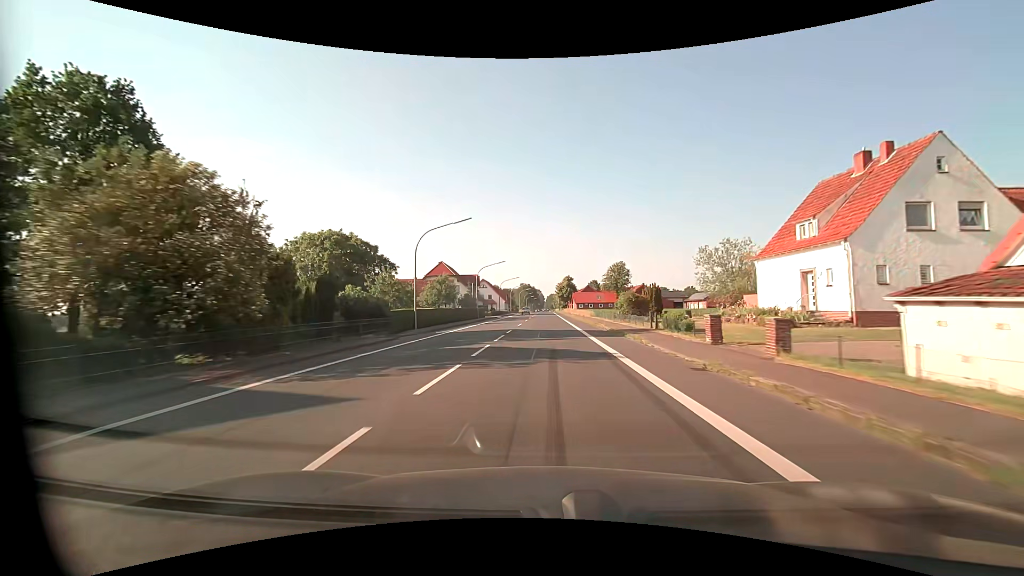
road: primary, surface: asphalt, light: Day
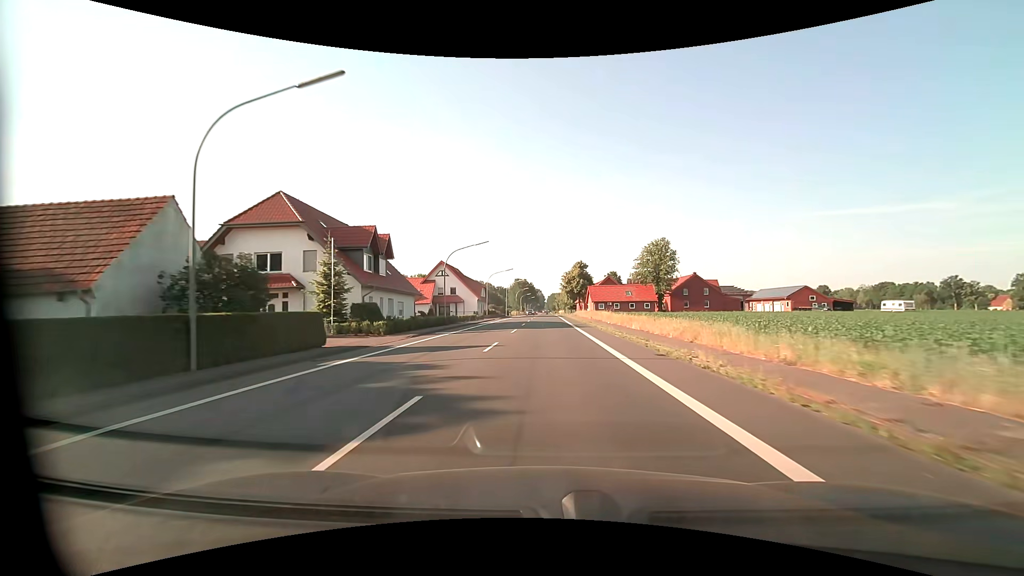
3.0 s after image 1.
(0.0, +57.2) m; 0°
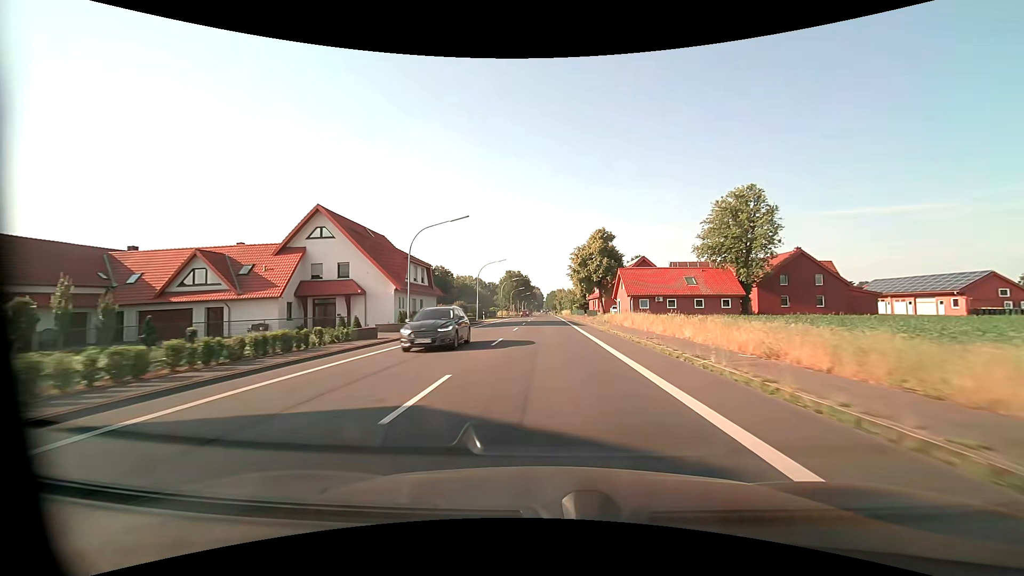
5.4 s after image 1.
(0.0, +45.8) m; 0°
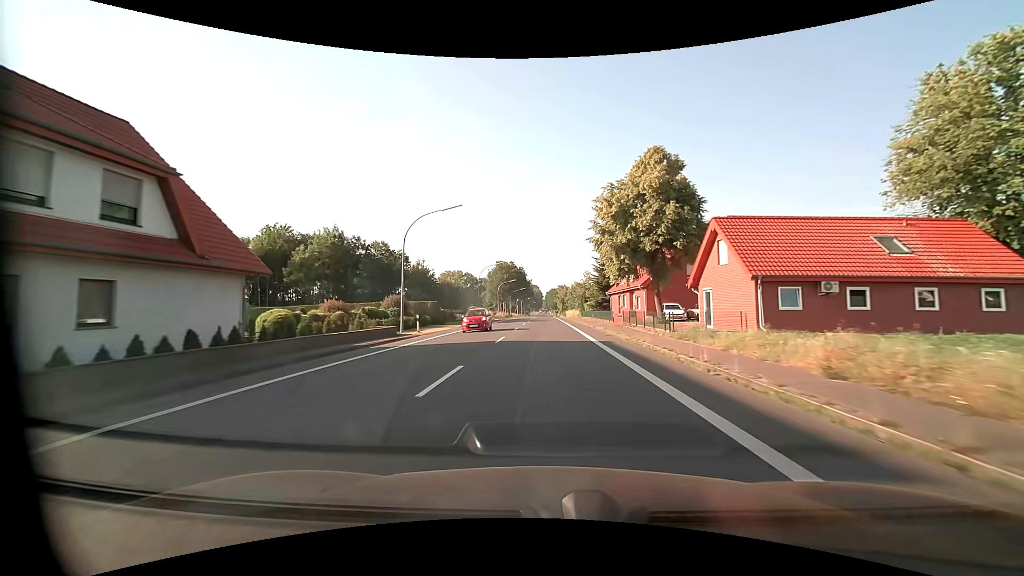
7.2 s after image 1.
(0.0, +34.4) m; 0°
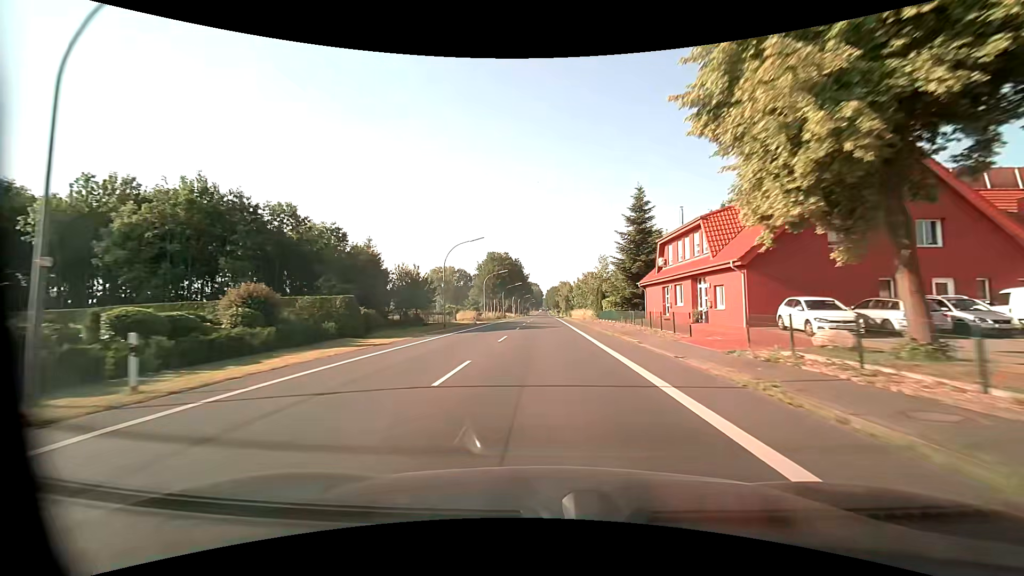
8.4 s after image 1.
(0.0, +23.0) m; 0°
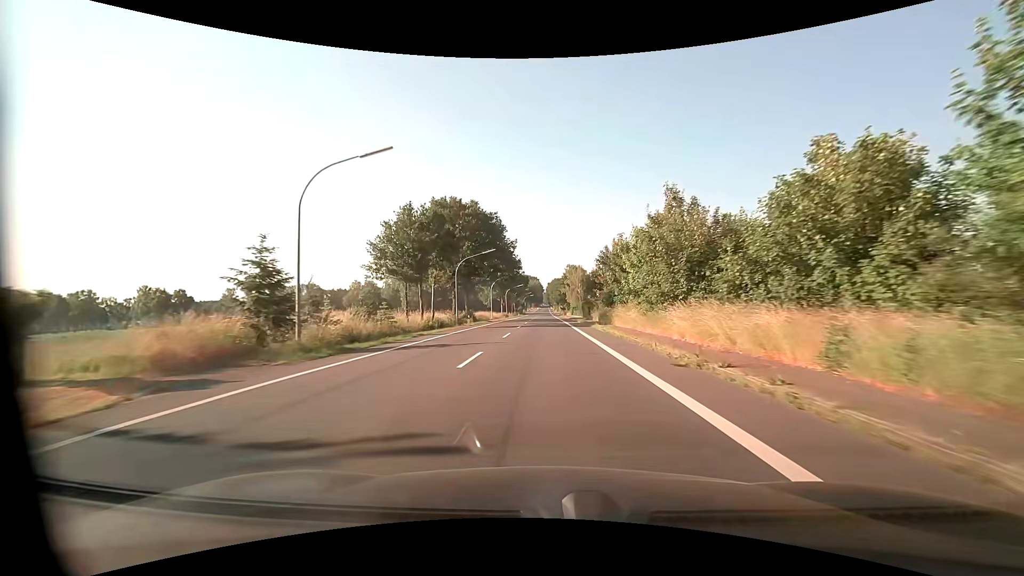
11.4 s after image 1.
(-0.1, +57.6) m; 0°
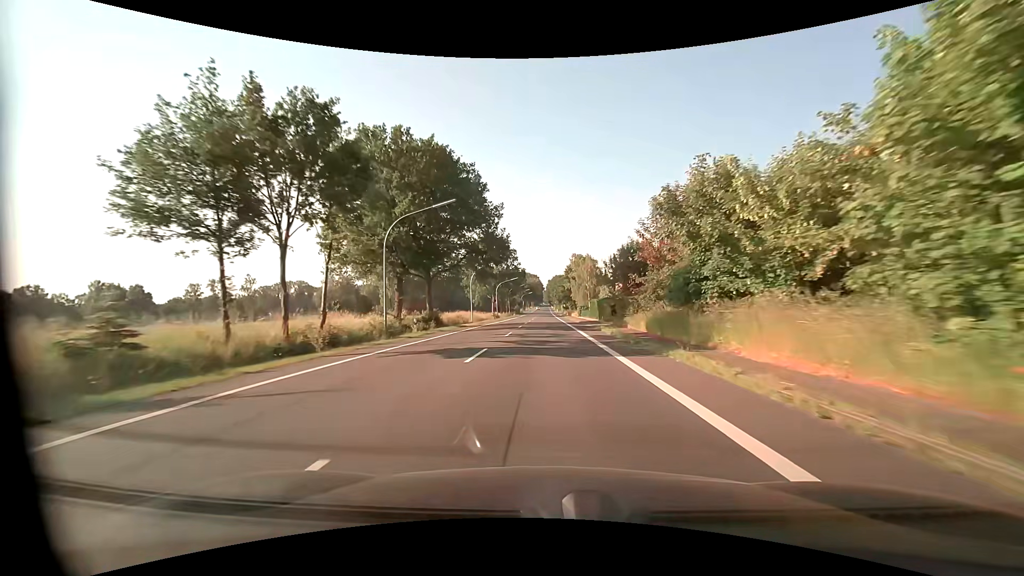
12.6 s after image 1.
(-0.2, +23.1) m; 0°
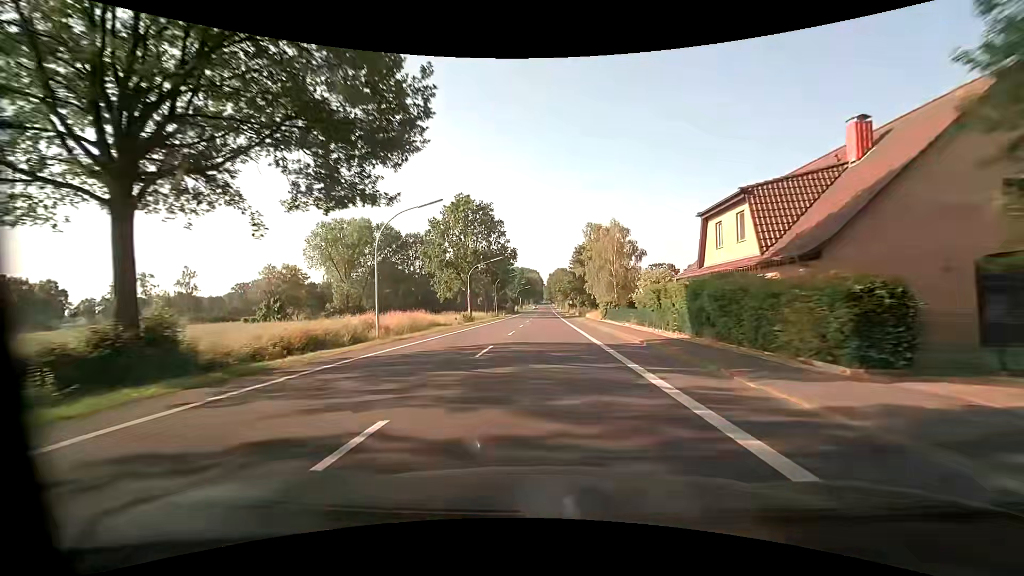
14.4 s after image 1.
(0.0, +34.5) m; 0°
(0, +10) (0, +20) (0, +30) (0, +40) (0, +50) (0, +60) (0, +70) (0, +80) (0, +90) (0, +100) m
